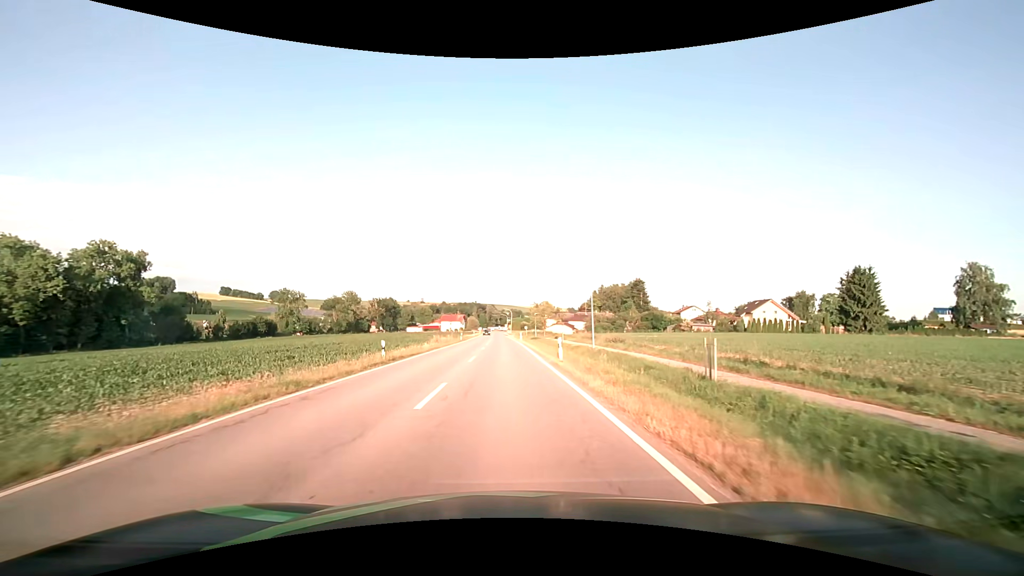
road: secondary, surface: asphalt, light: Day
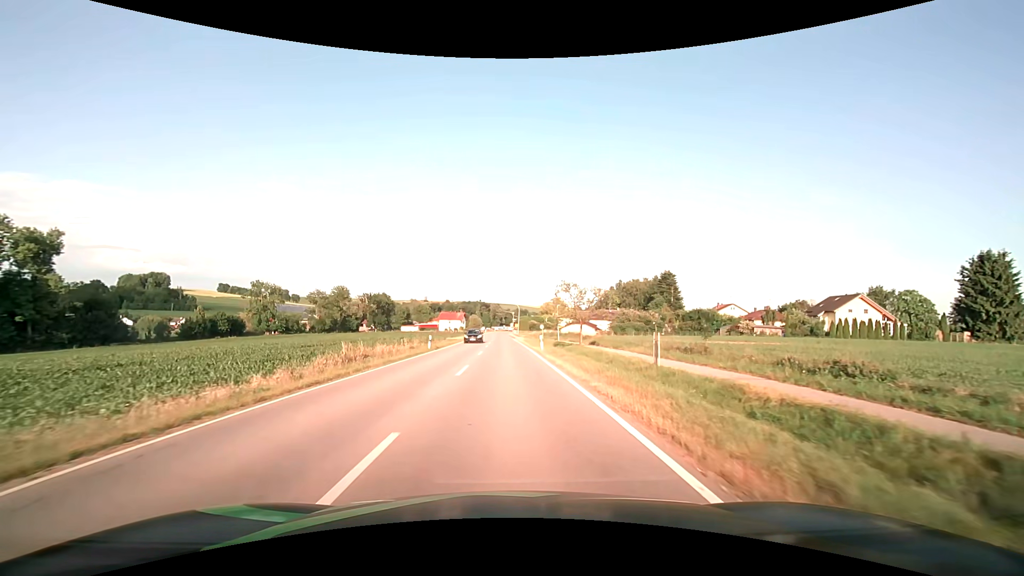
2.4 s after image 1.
(-0.1, +30.4) m; -1°
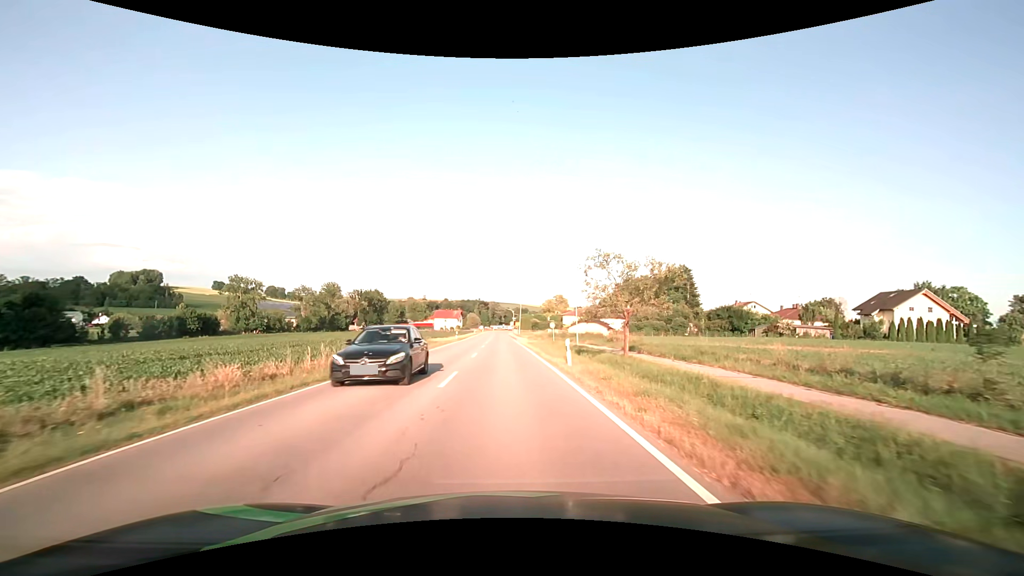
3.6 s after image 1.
(0.0, +15.3) m; 0°
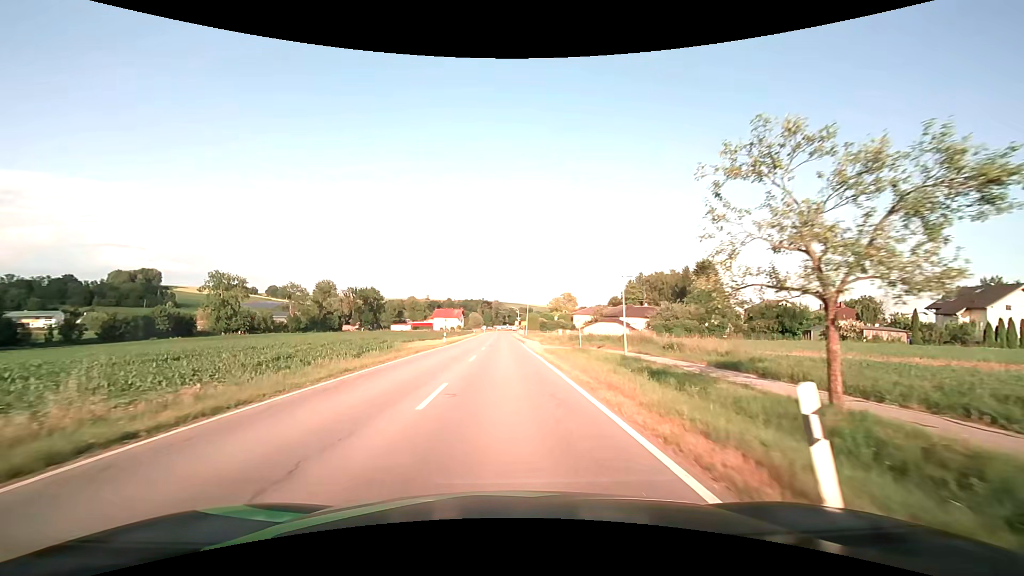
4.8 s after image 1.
(-0.1, +15.3) m; -1°
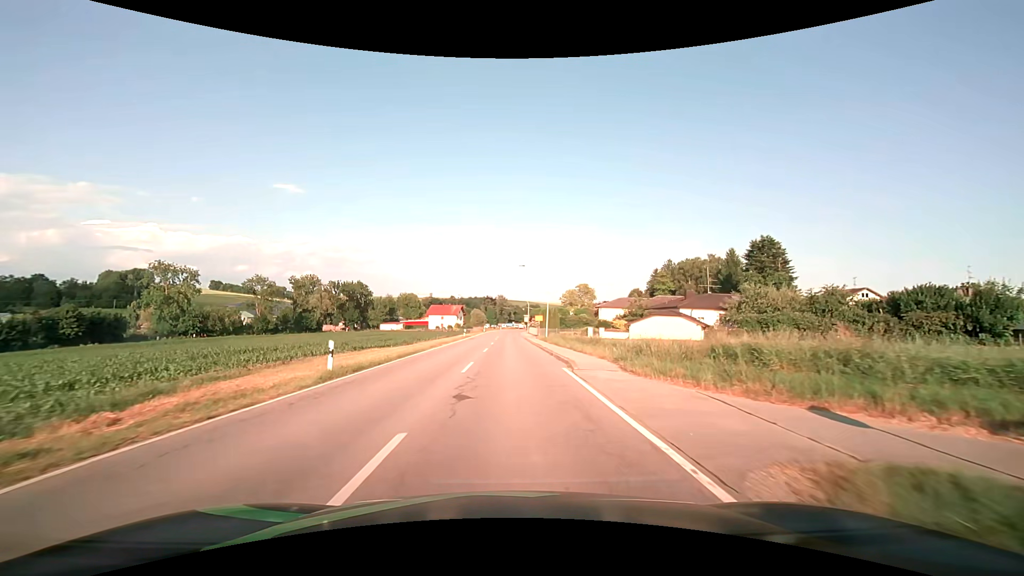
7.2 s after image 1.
(-0.2, +30.5) m; 0°
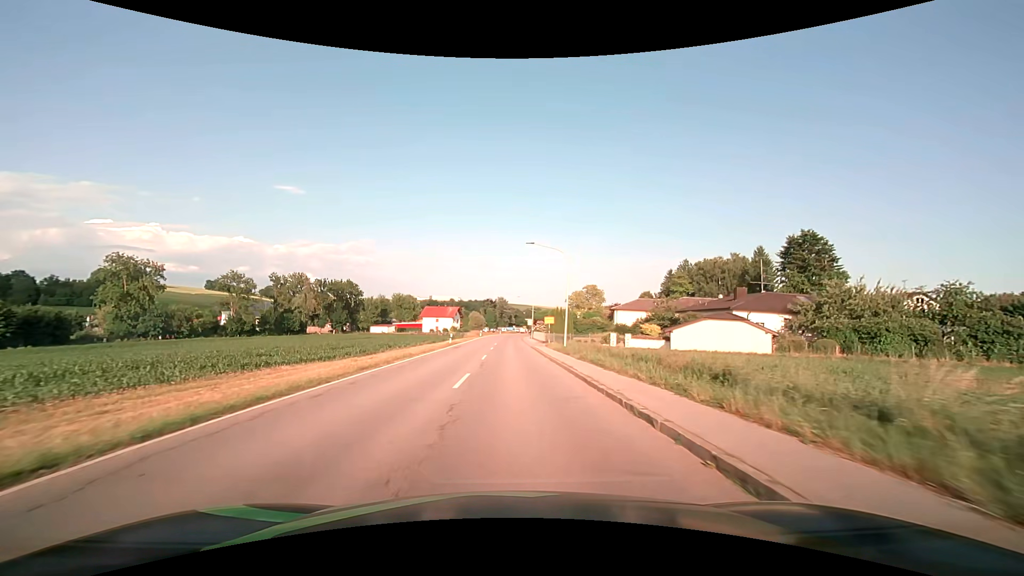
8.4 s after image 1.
(-0.1, +15.2) m; 0°
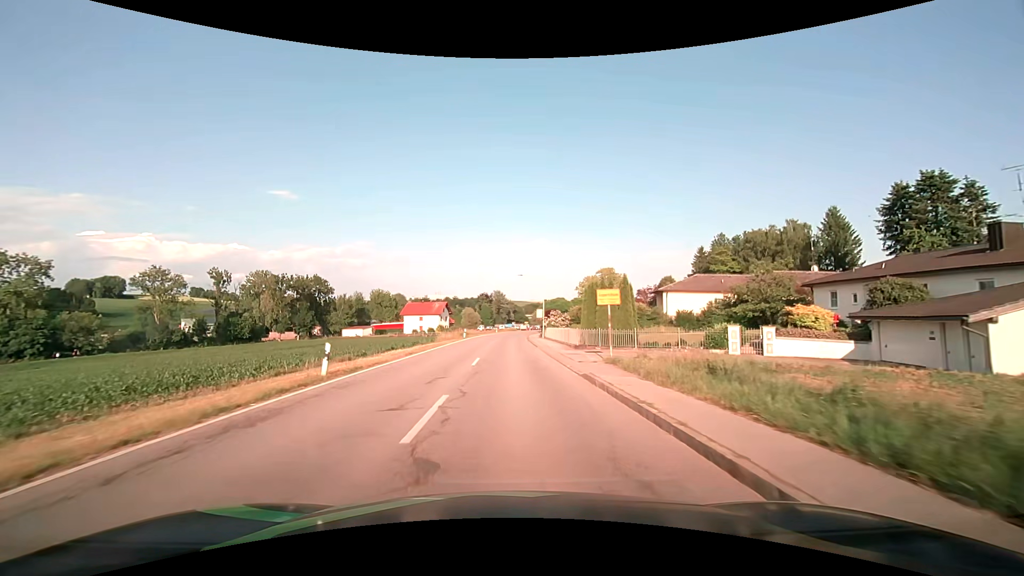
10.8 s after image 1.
(+0.1, +30.5) m; 0°
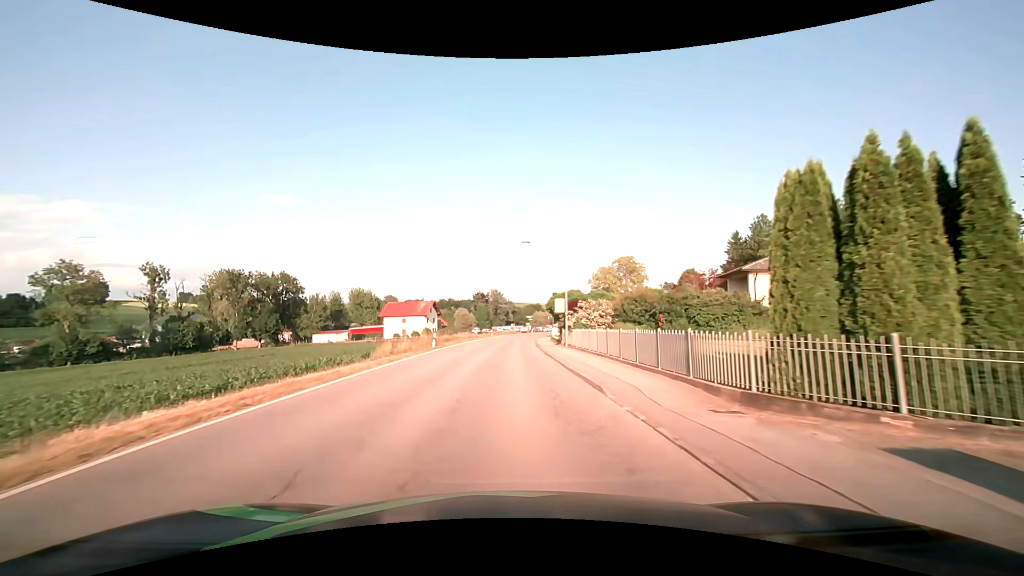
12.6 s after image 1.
(0.0, +22.9) m; 0°
(0, +10) (0, +20) (+1, +30) (+1, +40) (+1, +50) (+2, +60) (+2, +70) (+3, +80) (+5, +90) (+6, +100) m
